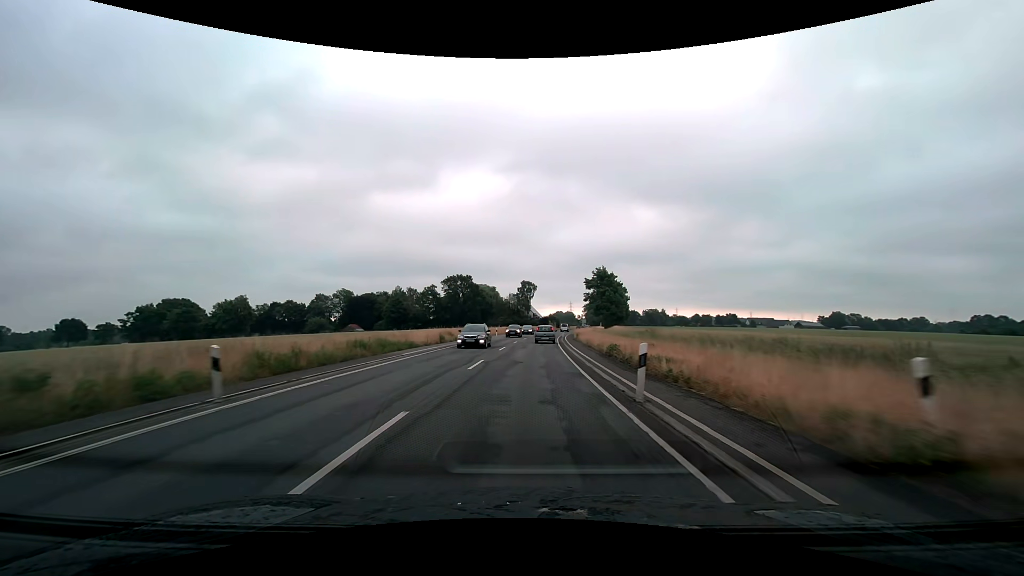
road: secondary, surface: asphalt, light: Day
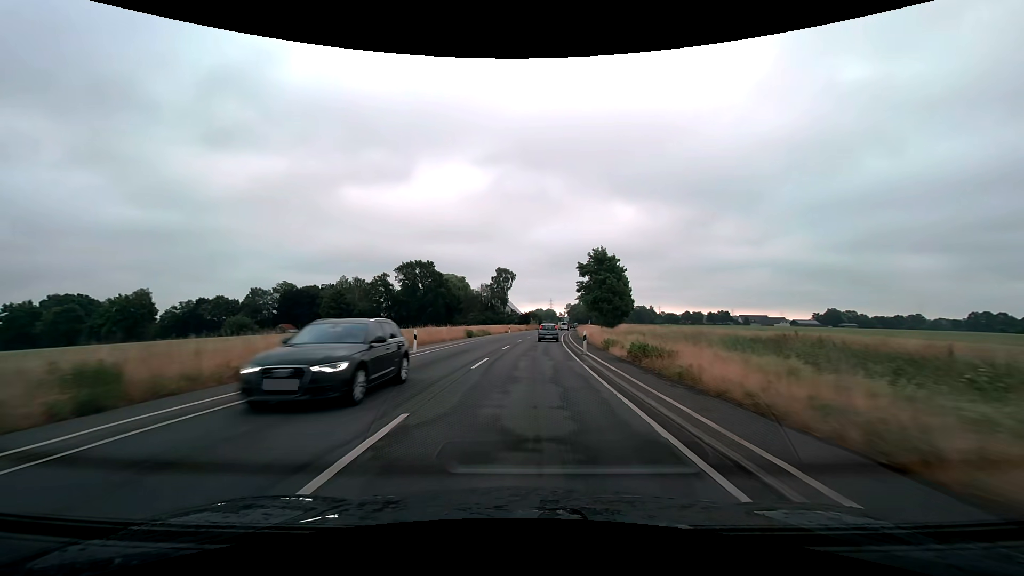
(+0.9, +36.5) m; +3°
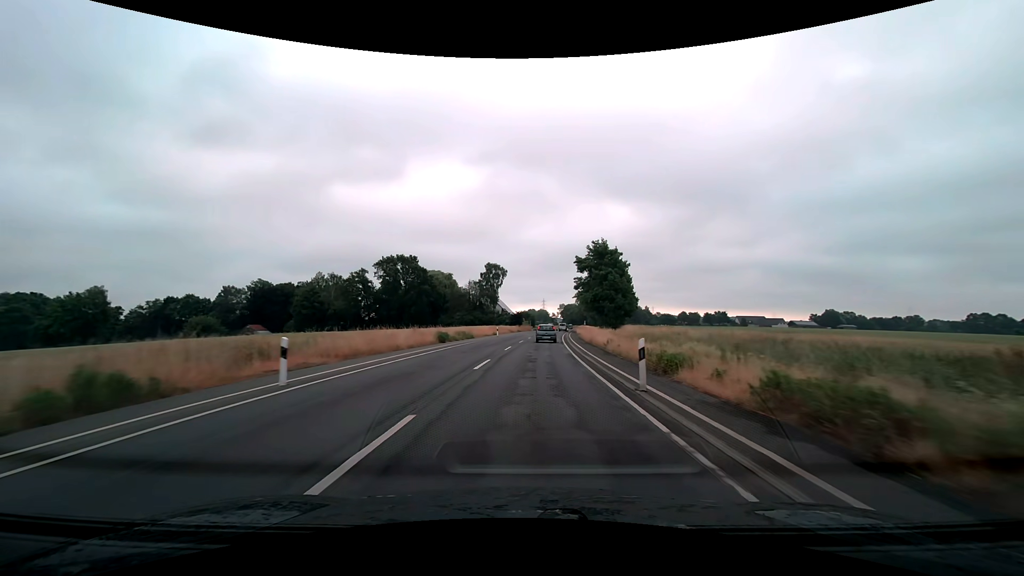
(+0.1, +12.2) m; +1°
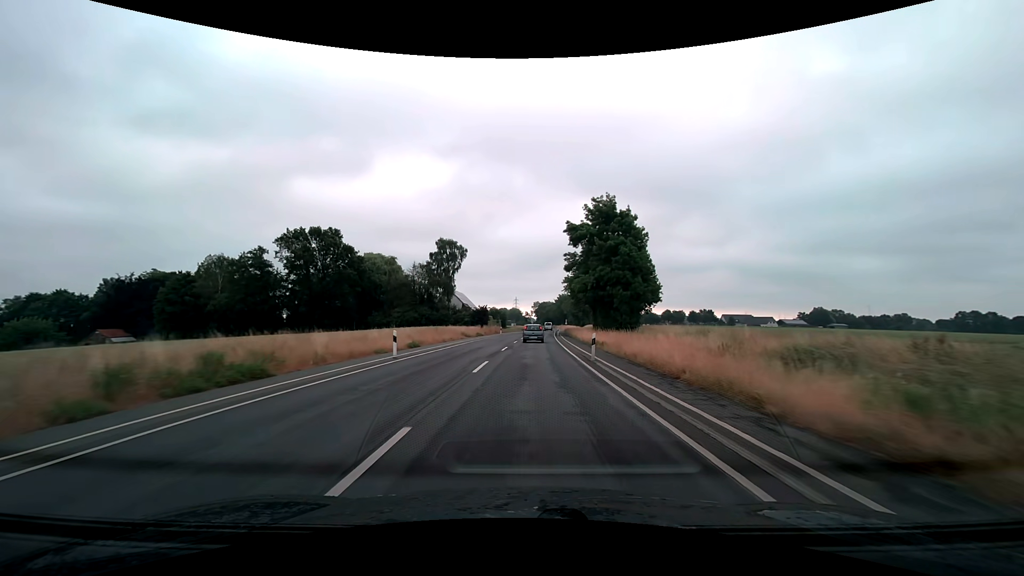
(+1.1, +36.8) m; +3°
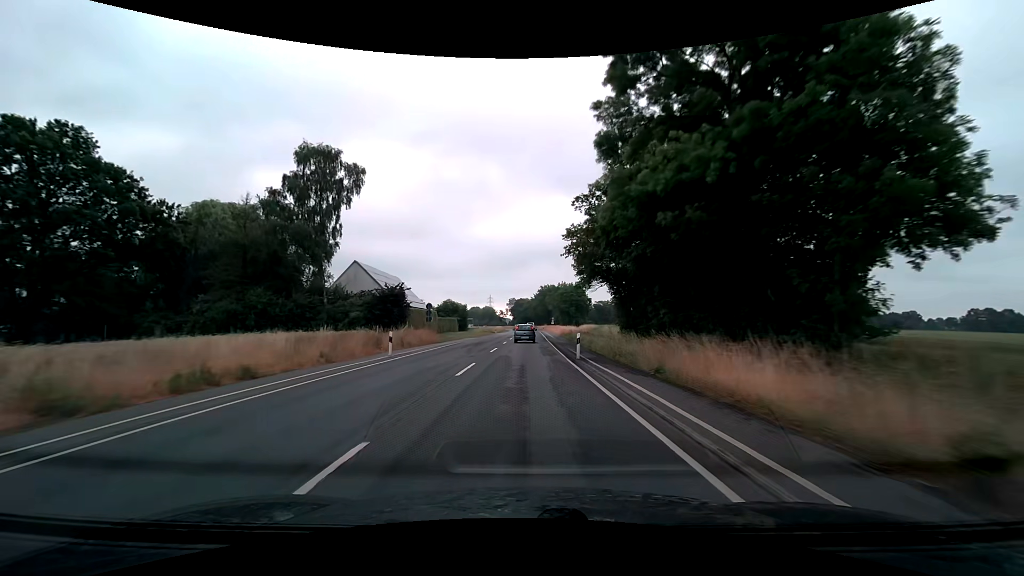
(+1.5, +48.9) m; +3°
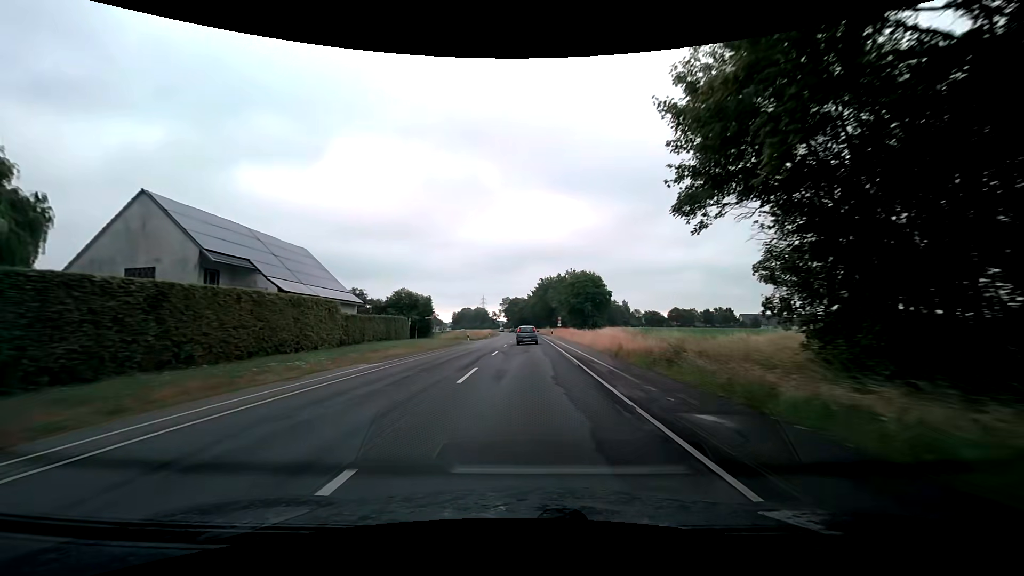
(+0.1, +36.8) m; 0°
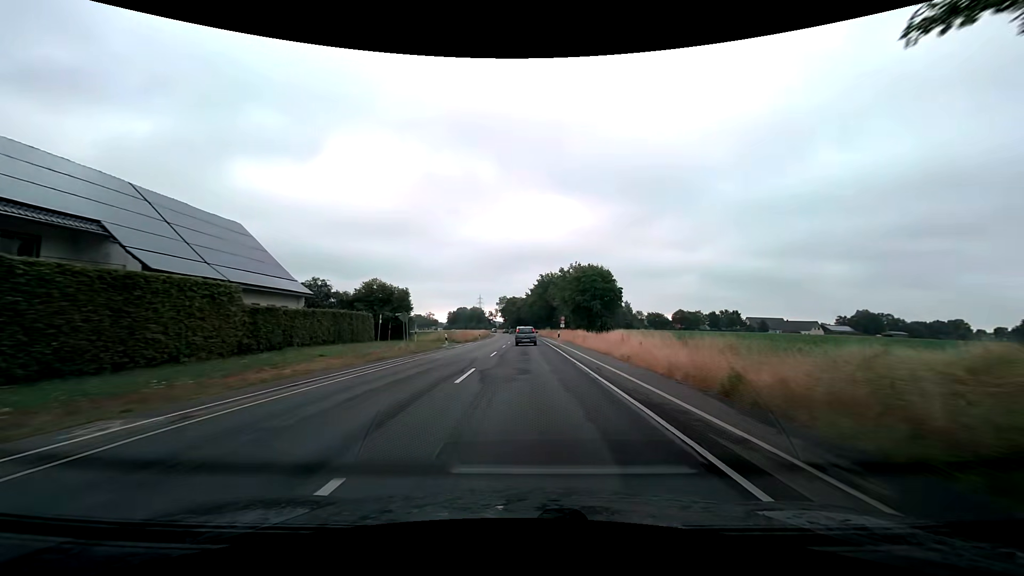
(0.0, +12.3) m; 0°
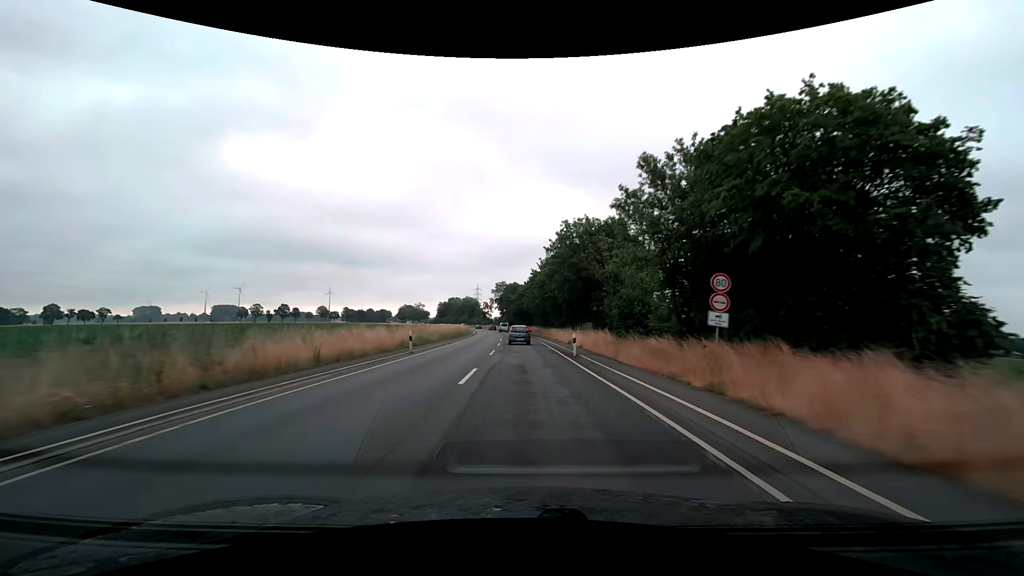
(+0.4, +61.0) m; 0°
(0, +10) (0, +20) (0, +30) (0, +40) (-1, +50) (-1, +60) (-1, +70) (-2, +80) (-3, +90) (-3, +100) m
